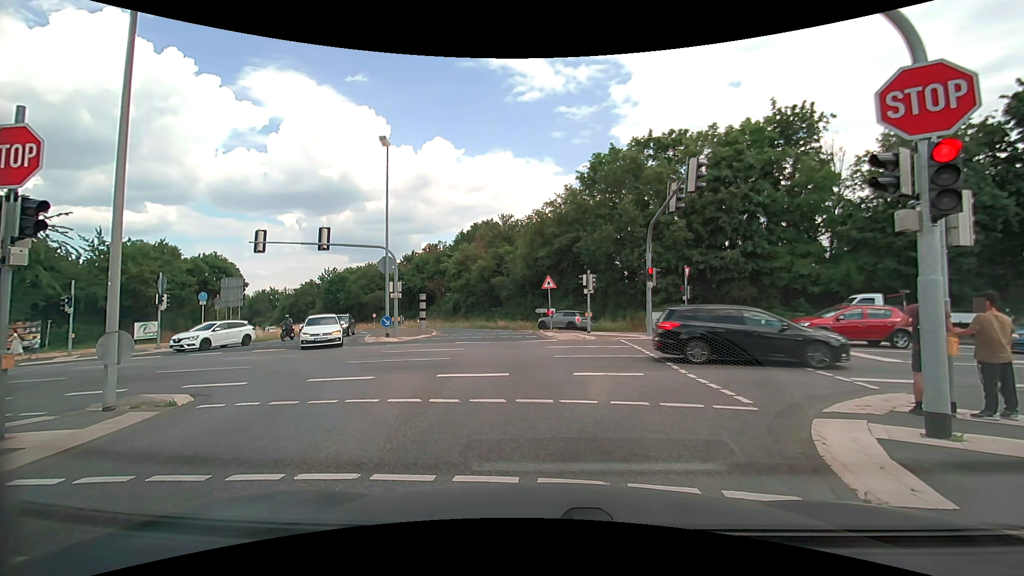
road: secondary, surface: asphalt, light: Day
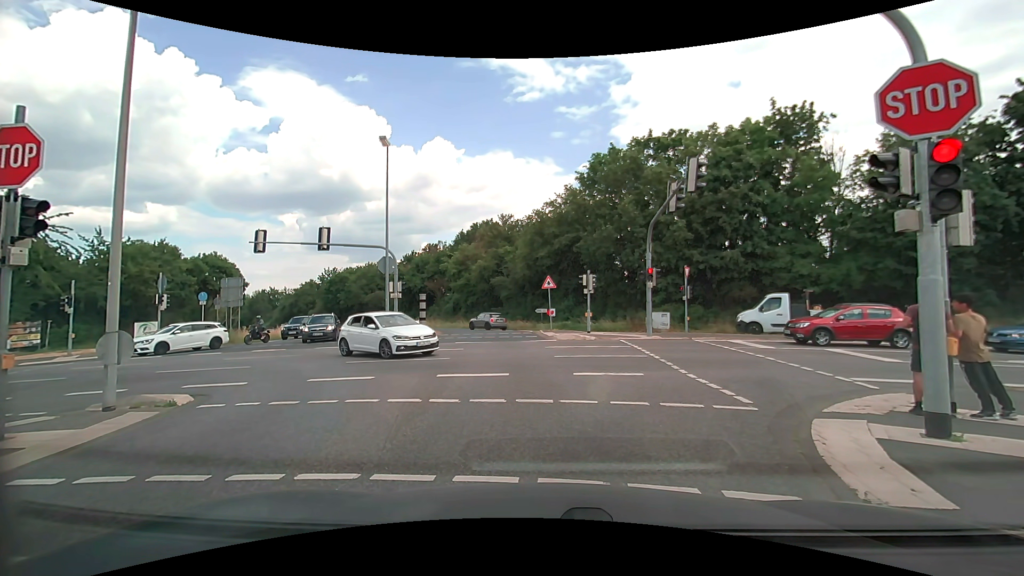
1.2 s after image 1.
(0.0, 0.0) m; 0°
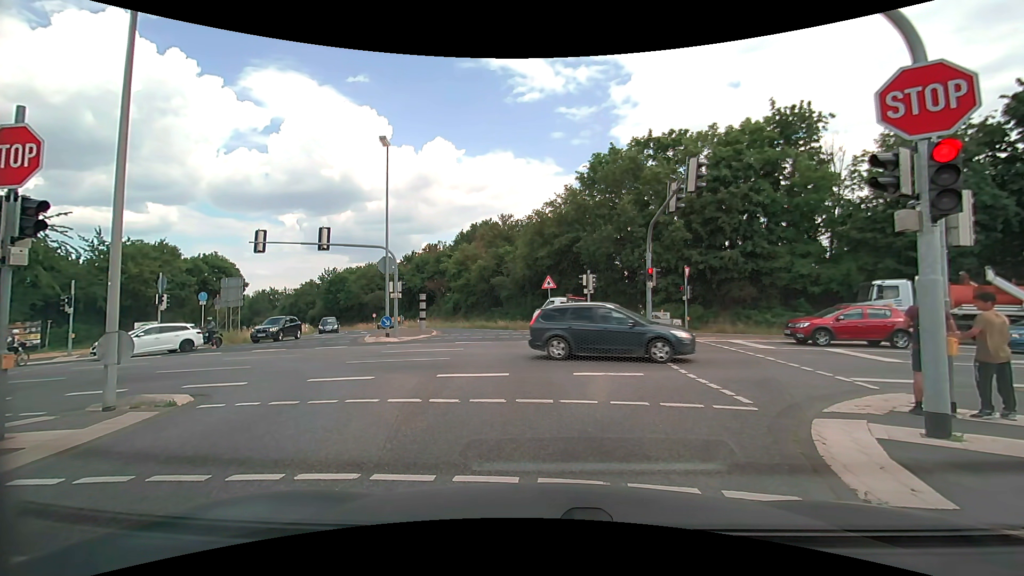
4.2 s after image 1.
(0.0, 0.0) m; 0°
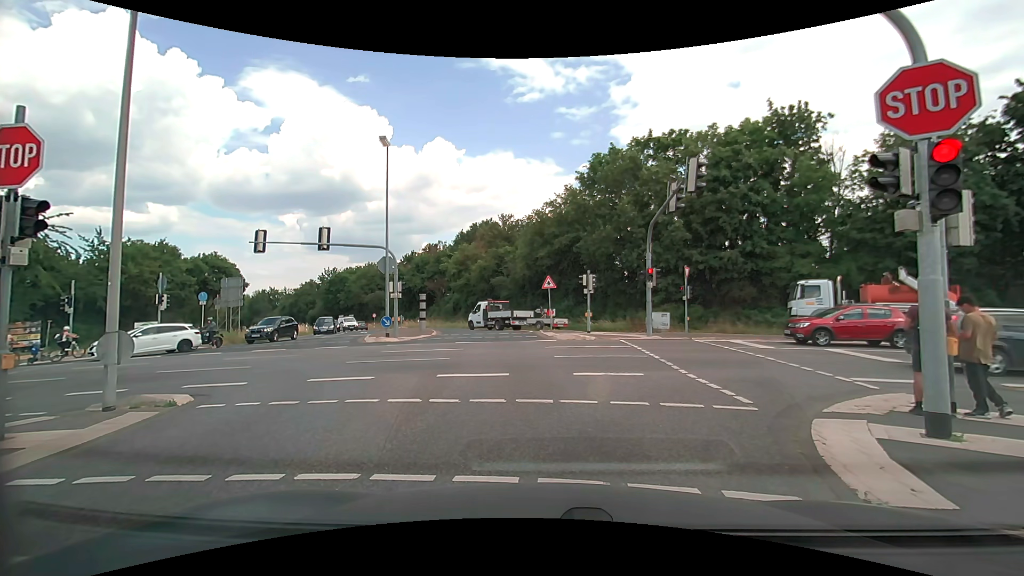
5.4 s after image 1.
(0.0, 0.0) m; 0°
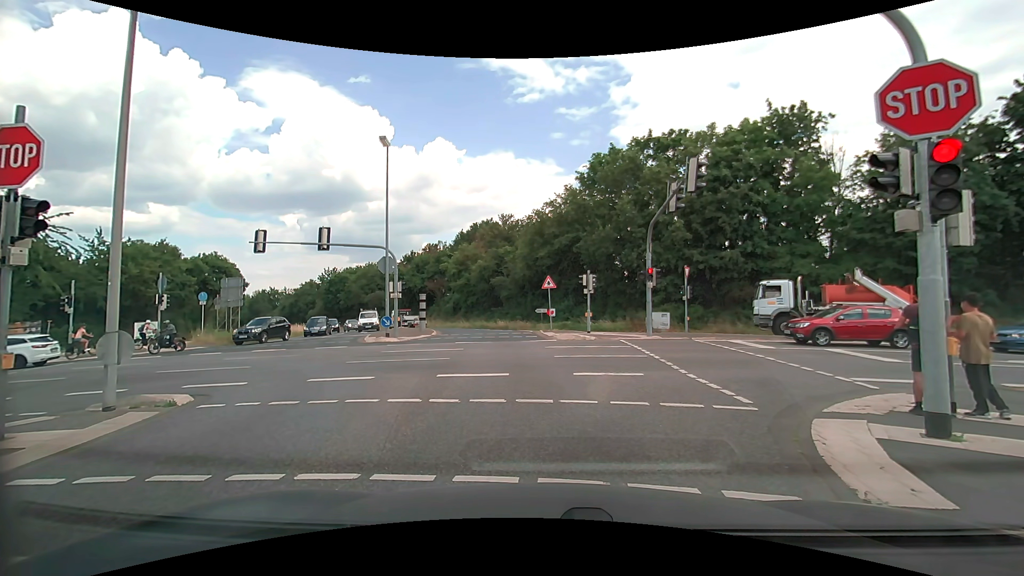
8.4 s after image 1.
(0.0, 0.0) m; 0°
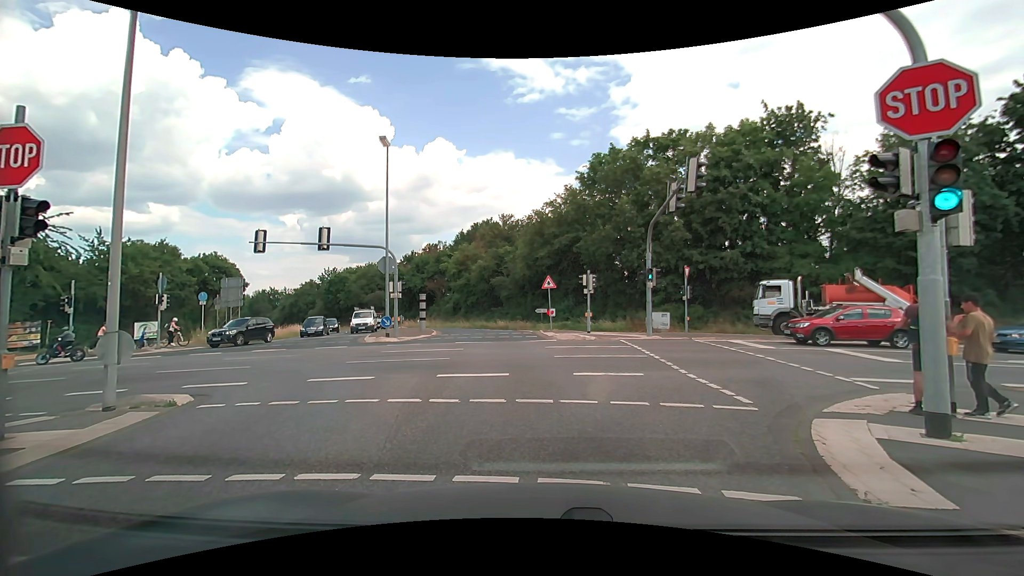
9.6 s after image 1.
(0.0, 0.0) m; 0°
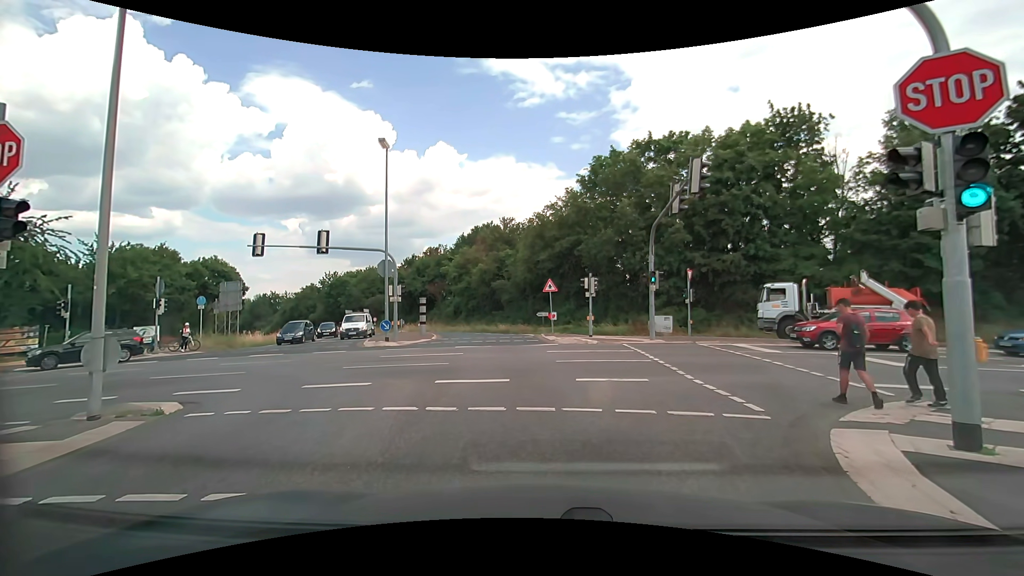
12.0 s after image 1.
(0.0, +0.3) m; 0°
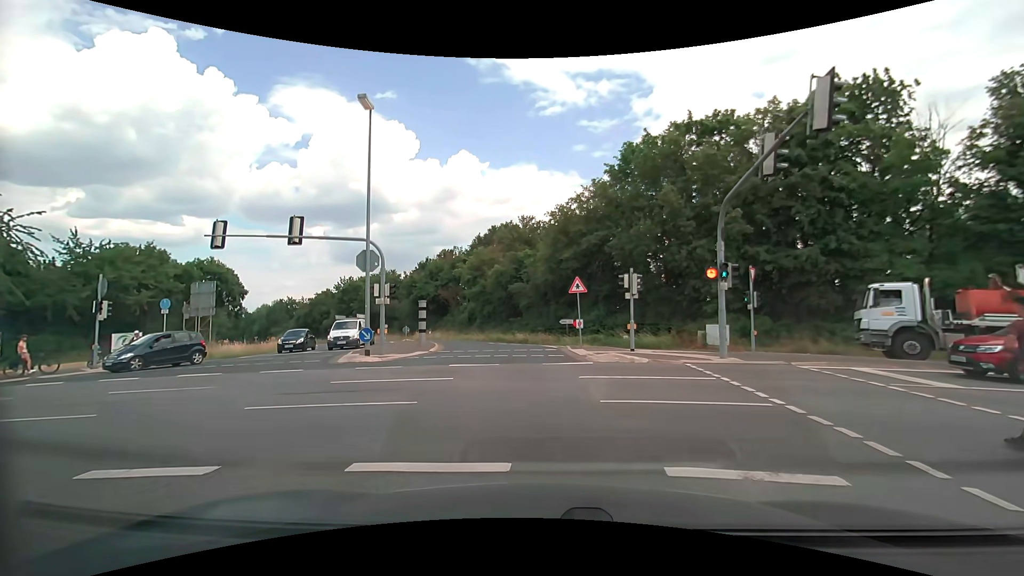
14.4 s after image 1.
(-0.3, +6.5) m; -4°
(0, +10) (-1, +20) (-3, +30) (-6, +39) (-10, +49) (-14, +57) (-19, +66) (-25, +75) (-30, +83) (-36, +91) m
